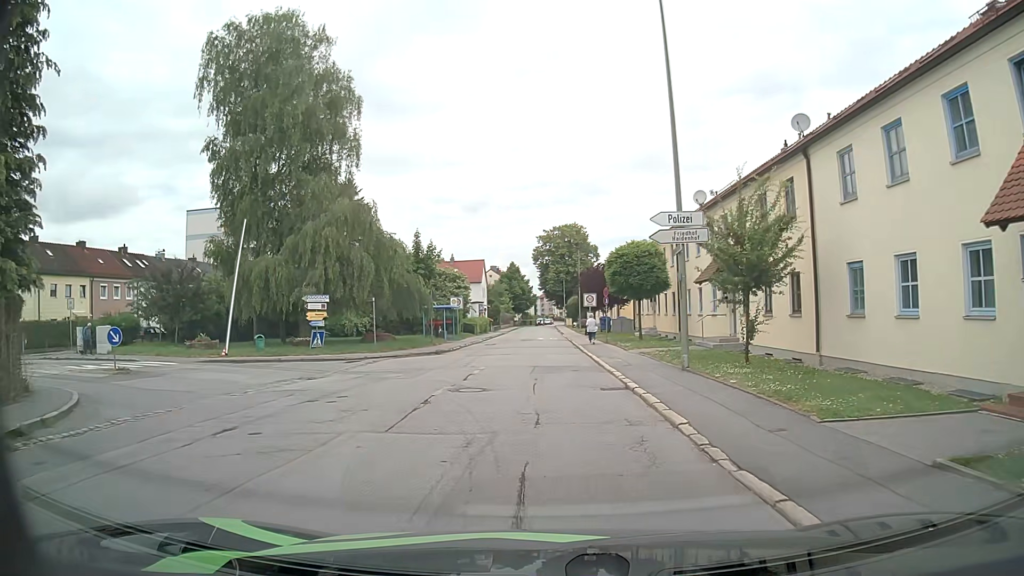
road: residential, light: Day
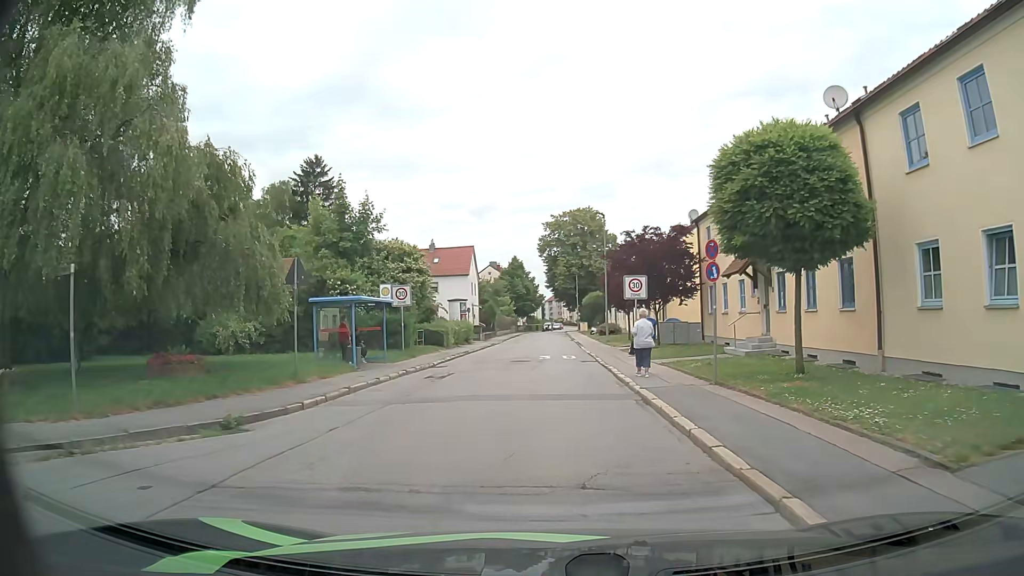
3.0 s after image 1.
(+0.2, +21.6) m; 0°
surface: asphalt
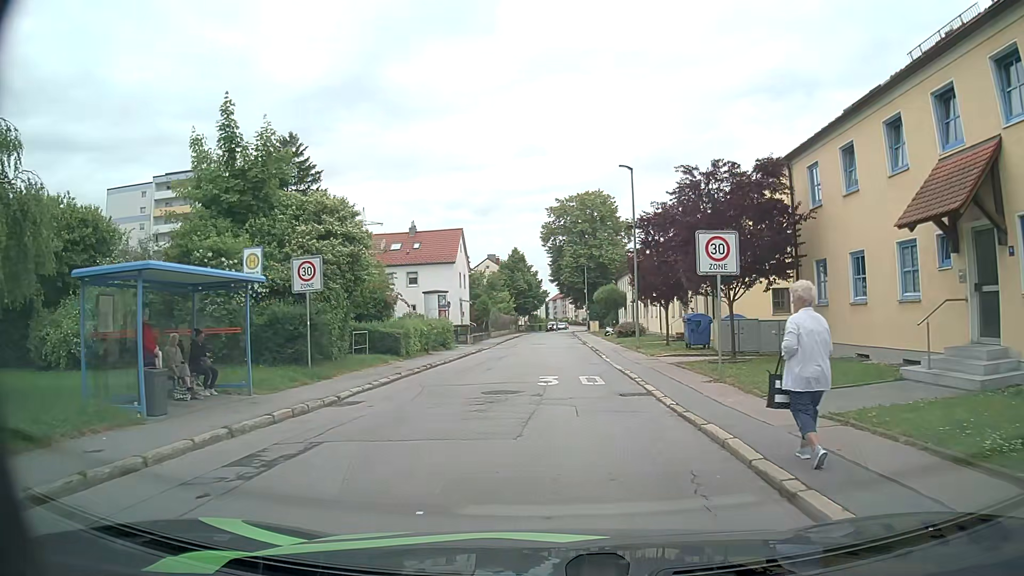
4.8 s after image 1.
(-0.2, +12.3) m; -1°
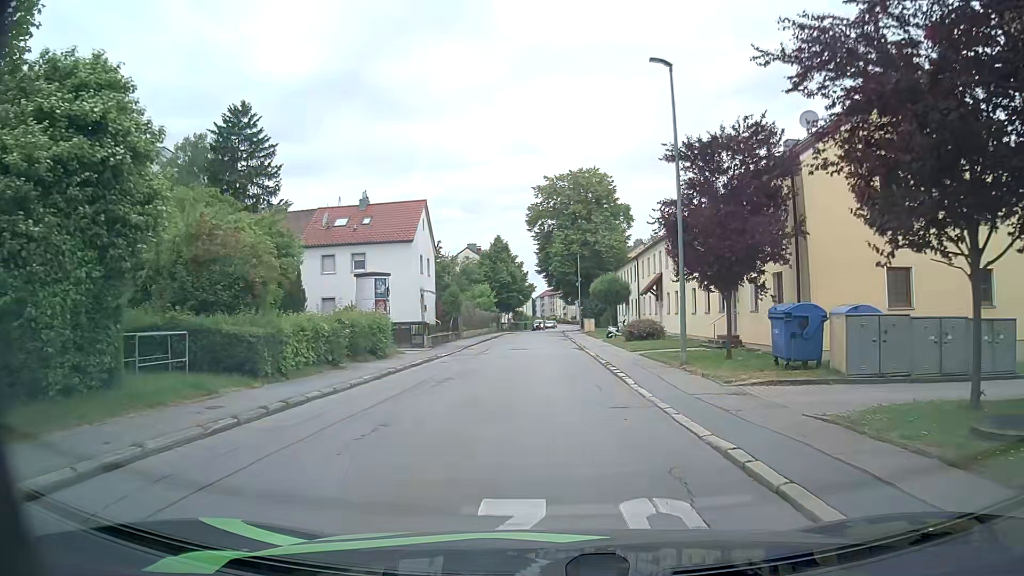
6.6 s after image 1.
(+0.1, +12.3) m; +1°
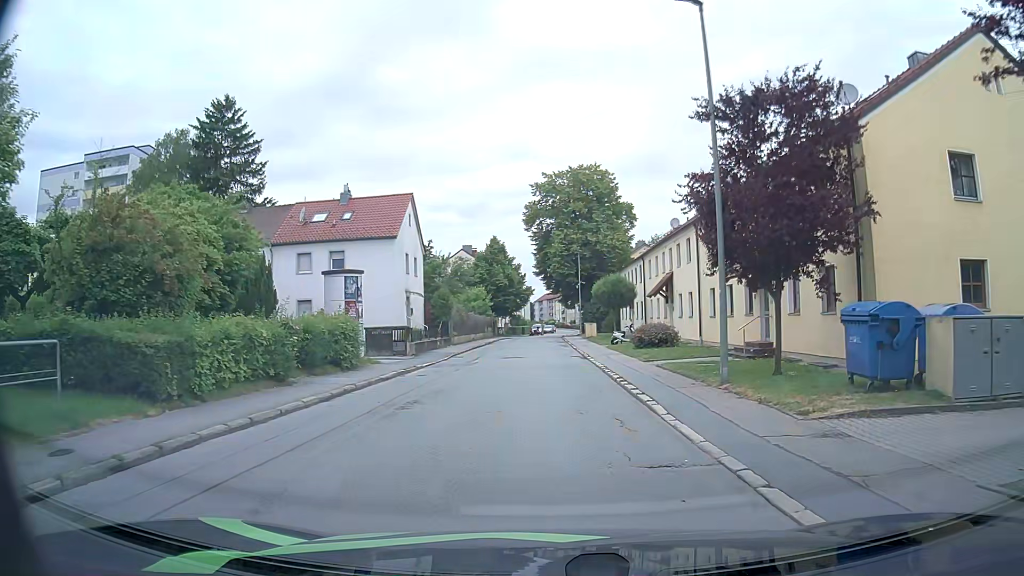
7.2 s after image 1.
(0.0, +4.1) m; 0°
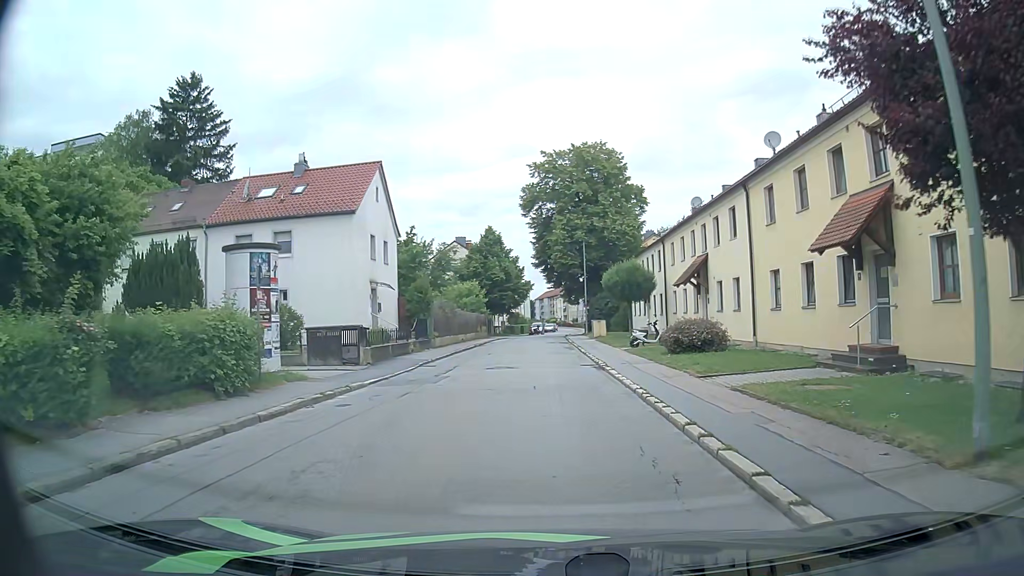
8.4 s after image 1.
(0.0, +8.2) m; 0°
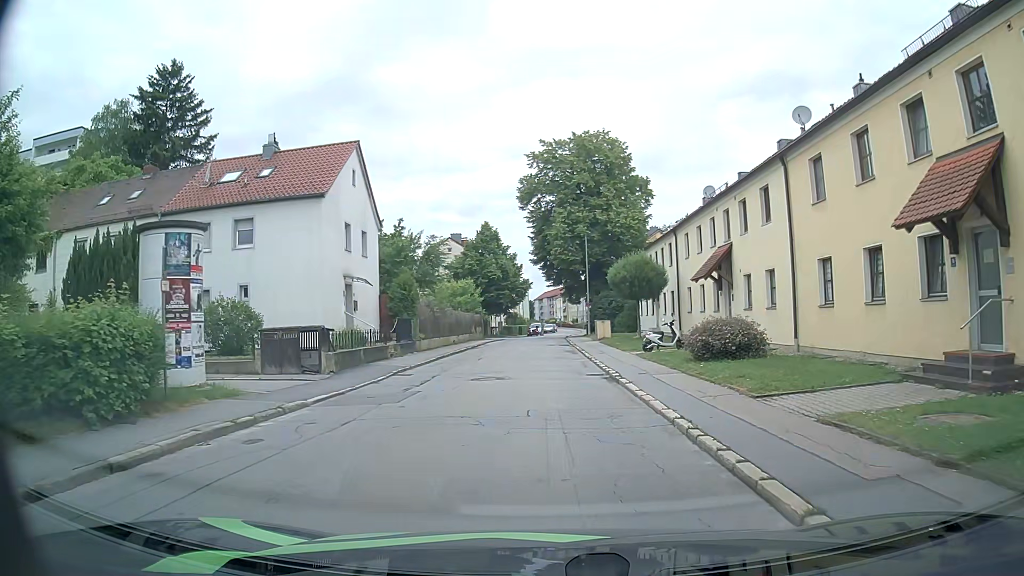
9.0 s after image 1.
(0.0, +4.1) m; 0°
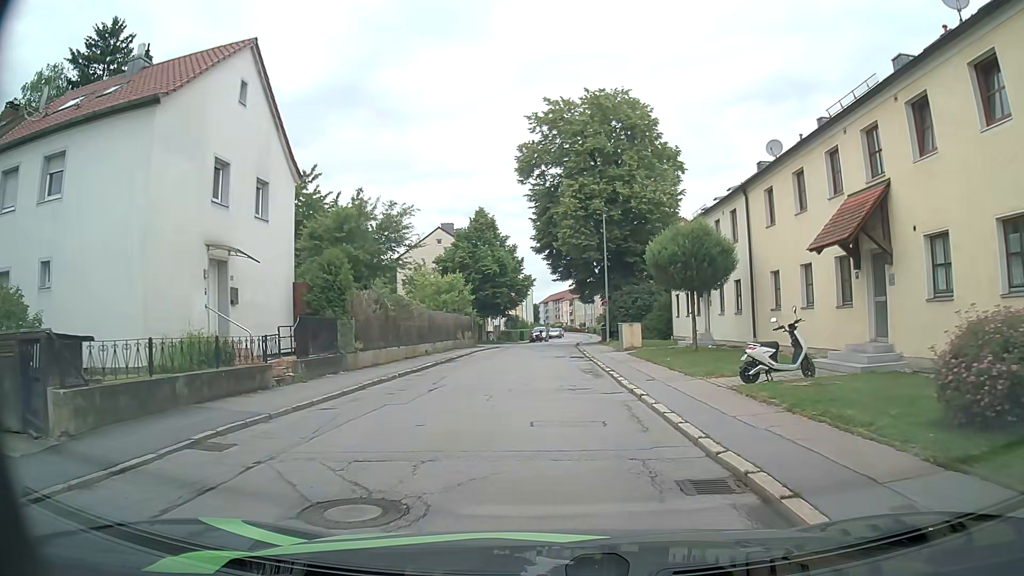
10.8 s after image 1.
(-0.1, +12.2) m; 0°
(0, +10) (0, +20) (0, +30) (0, +40) (0, +50) (+1, +60) (+2, +70) (+3, +80) (+3, +90) (+4, +100) m
